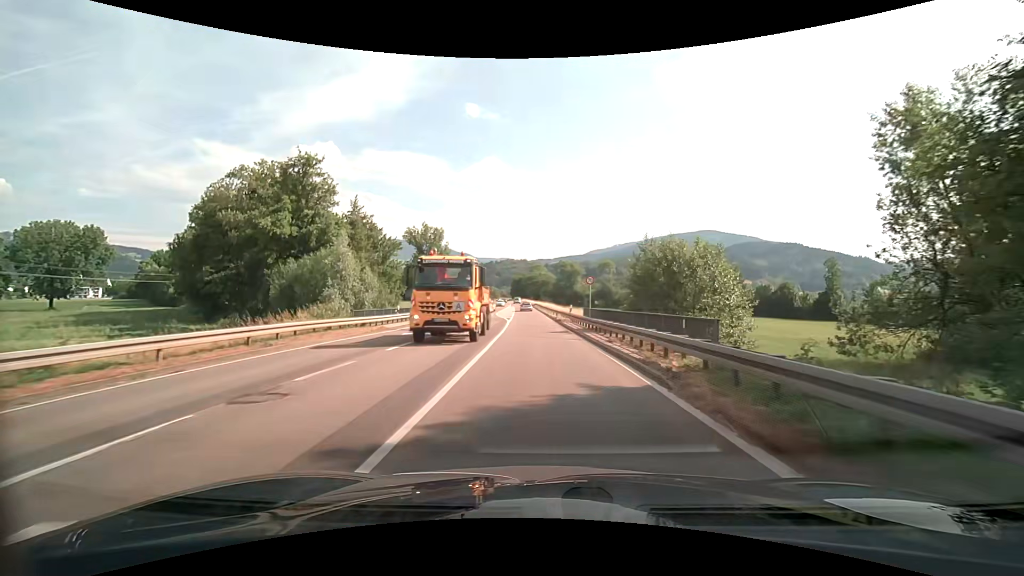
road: secondary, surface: asphalt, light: Day
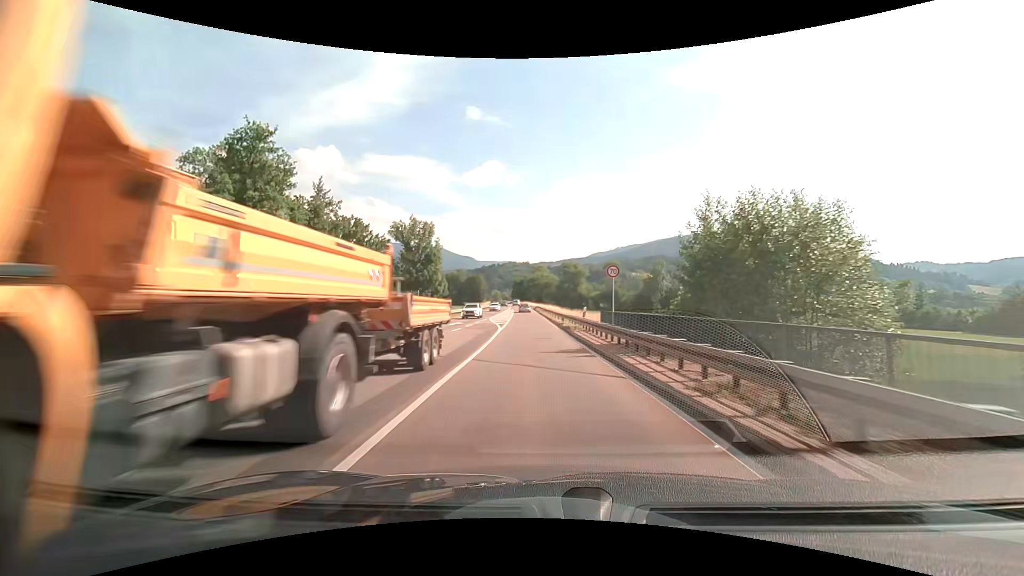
(+0.1, +10.0) m; 0°
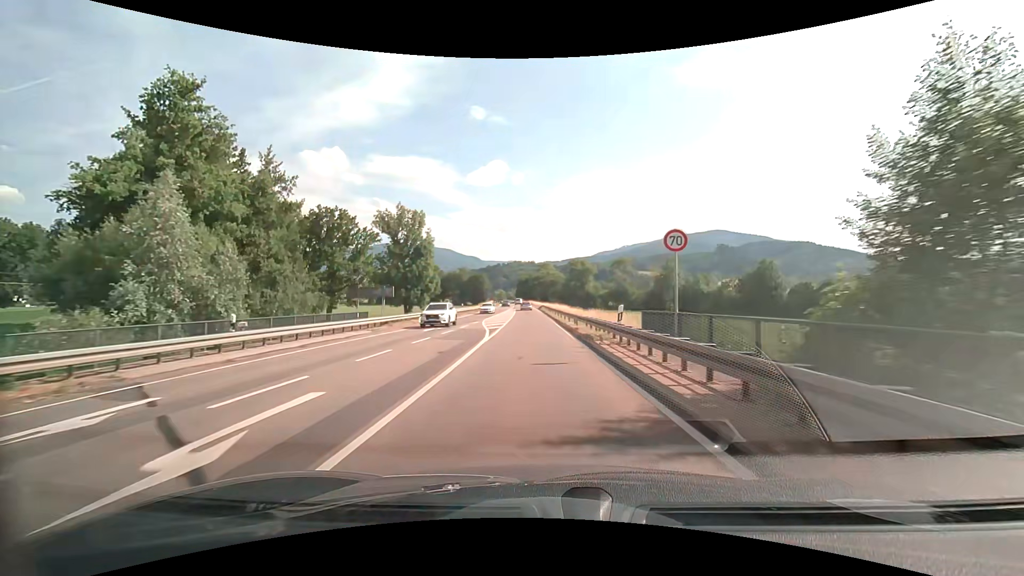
(-0.1, +10.1) m; -1°
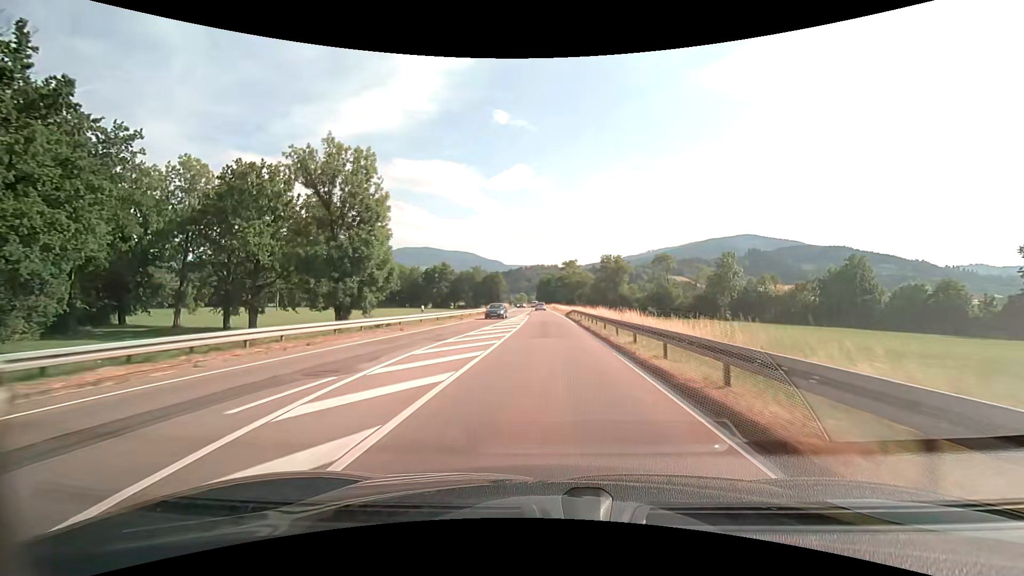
(-0.7, +31.0) m; -3°
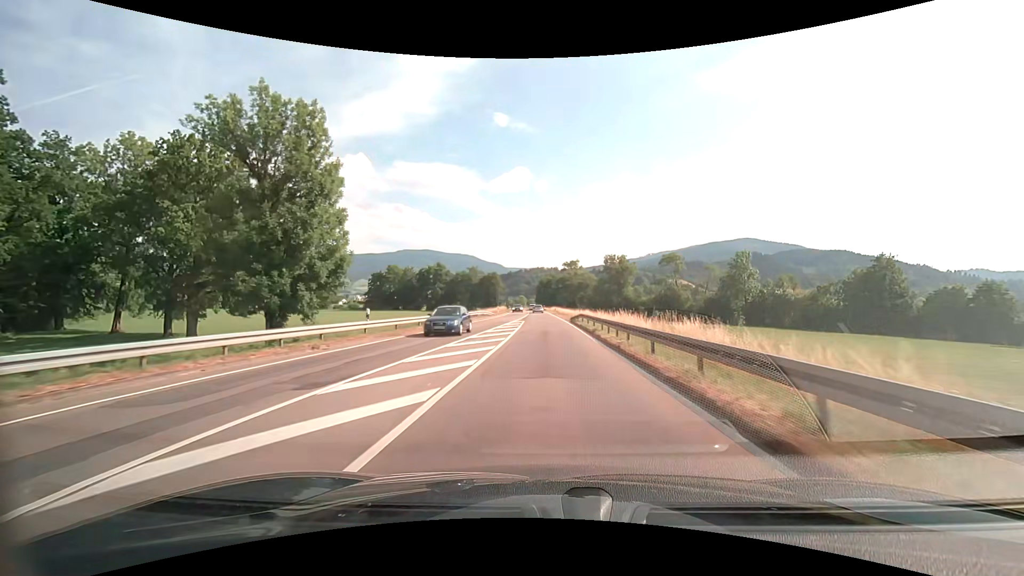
(0.0, +10.5) m; 0°
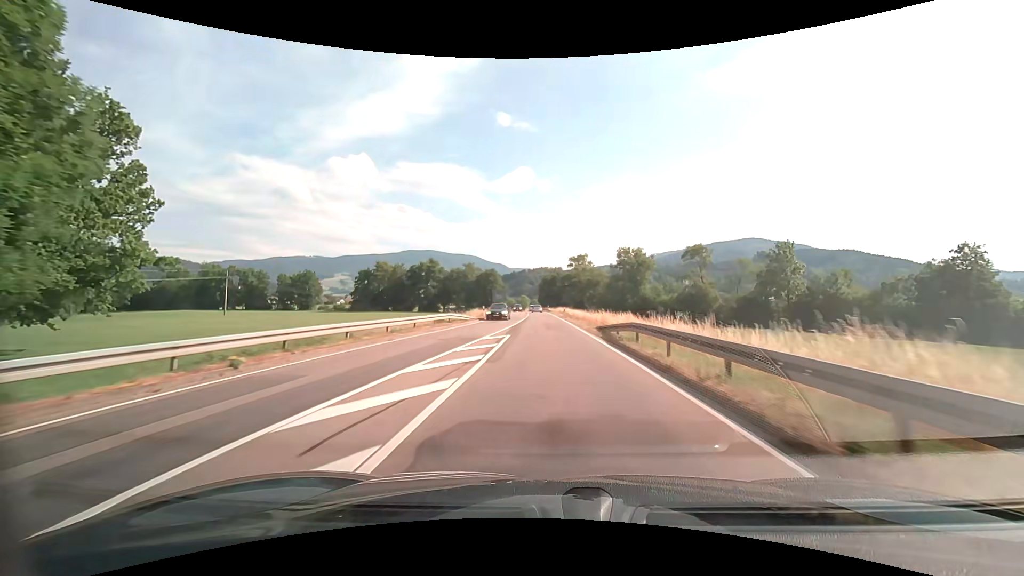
(-0.1, +20.9) m; -1°
